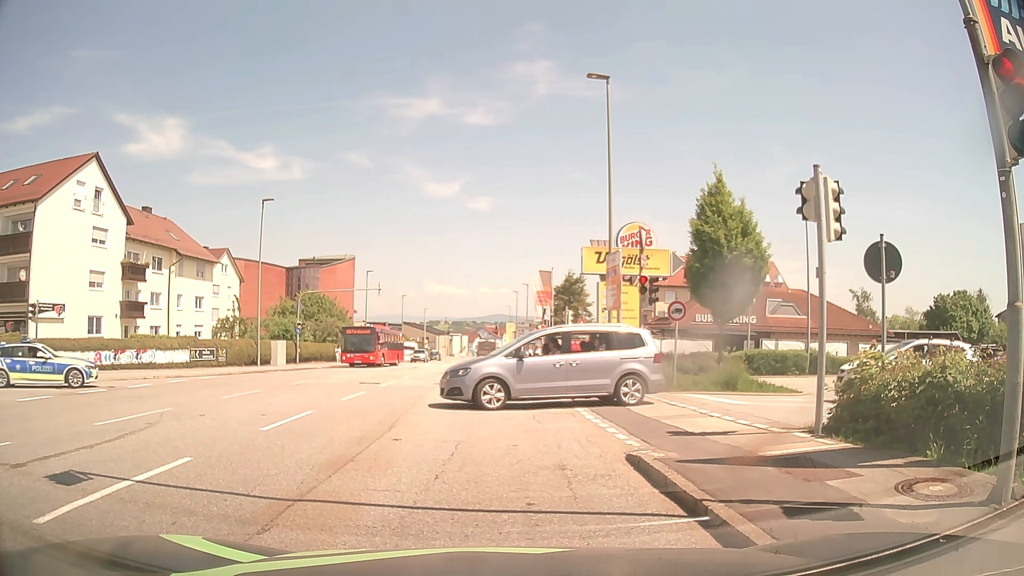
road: tertiary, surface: asphalt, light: Day
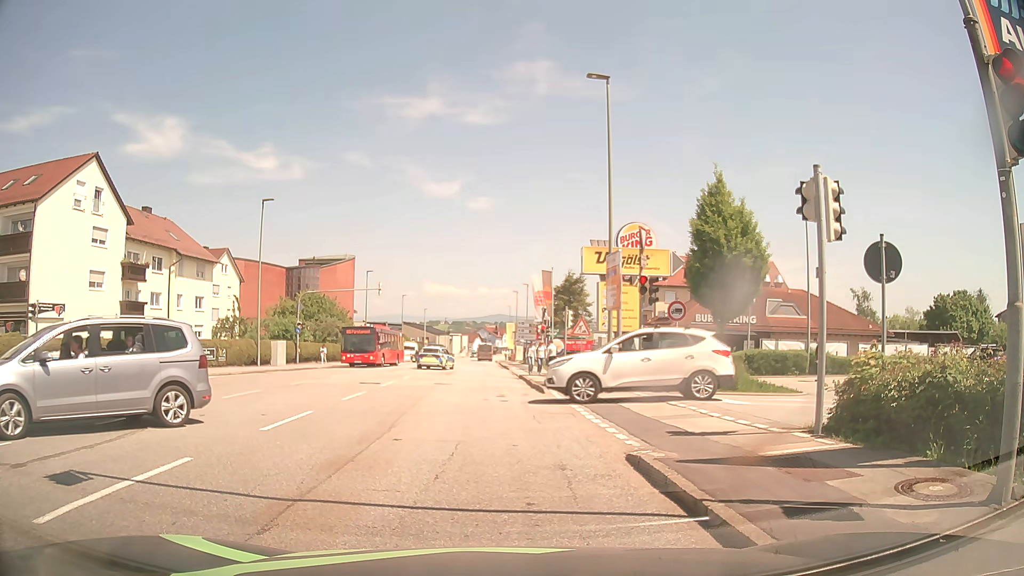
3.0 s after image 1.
(0.0, 0.0) m; 0°
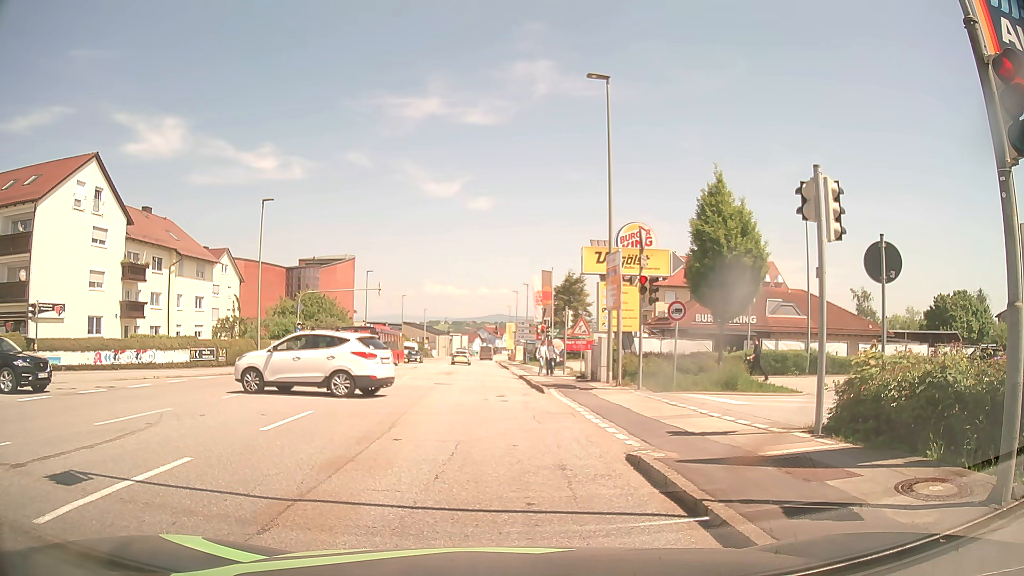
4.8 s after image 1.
(0.0, 0.0) m; 0°
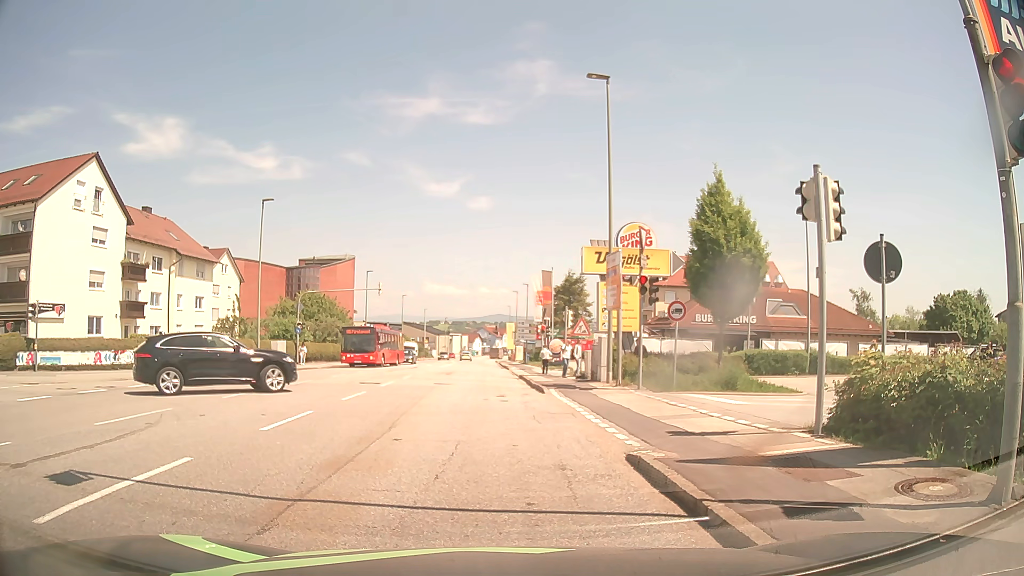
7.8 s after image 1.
(0.0, 0.0) m; 0°
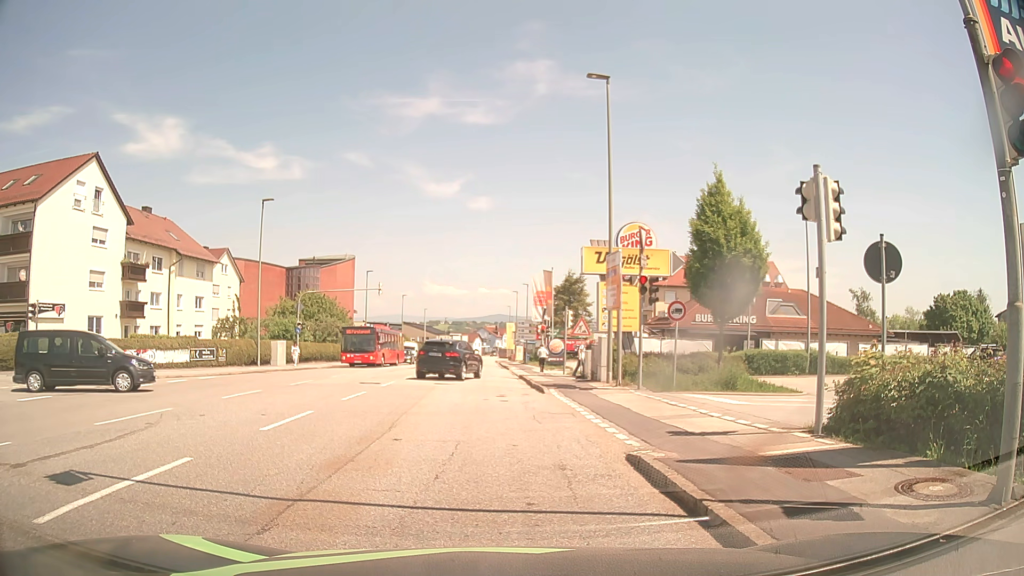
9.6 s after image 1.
(0.0, 0.0) m; 0°
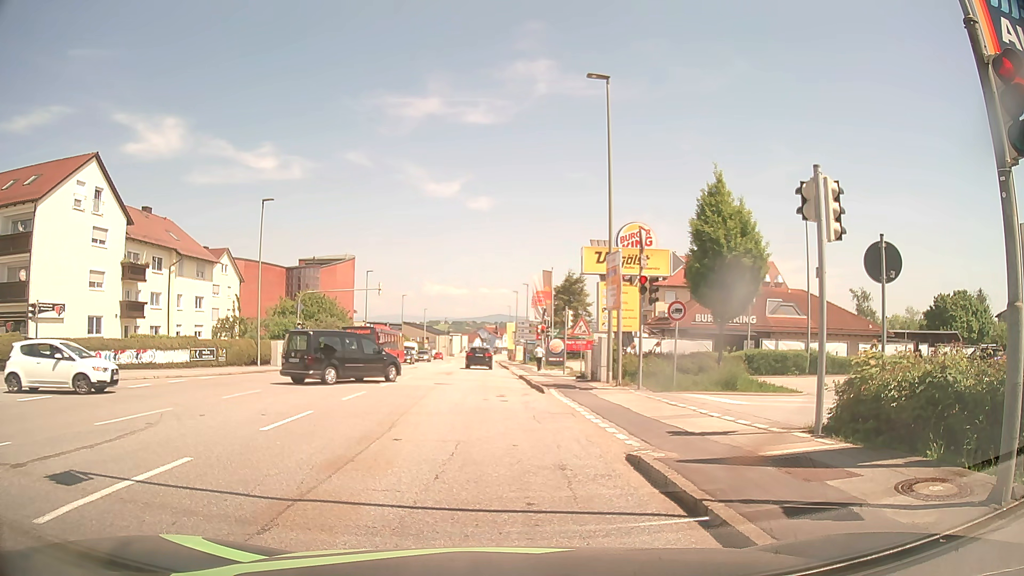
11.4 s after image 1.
(0.0, 0.0) m; 0°
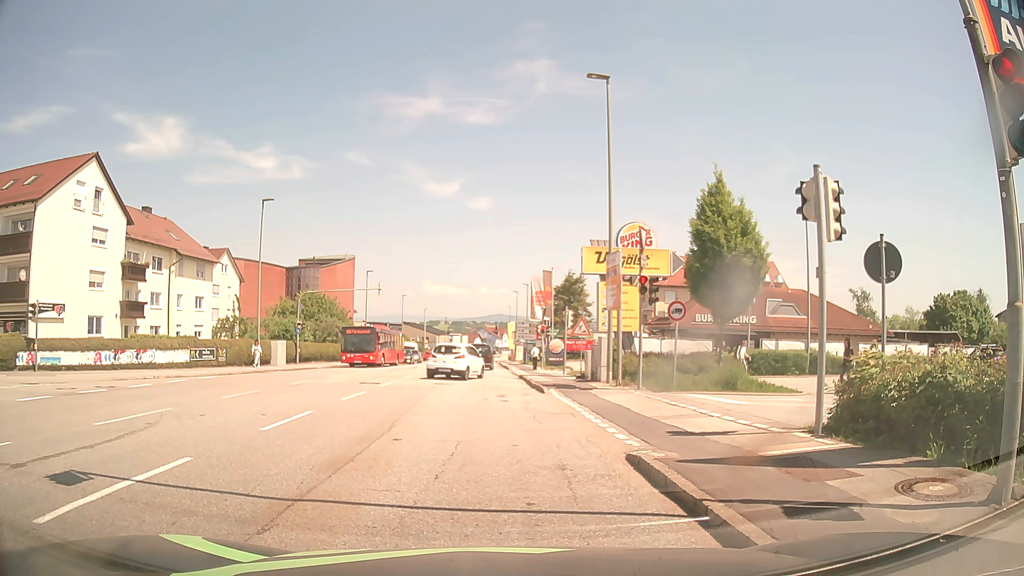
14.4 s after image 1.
(0.0, 0.0) m; 0°
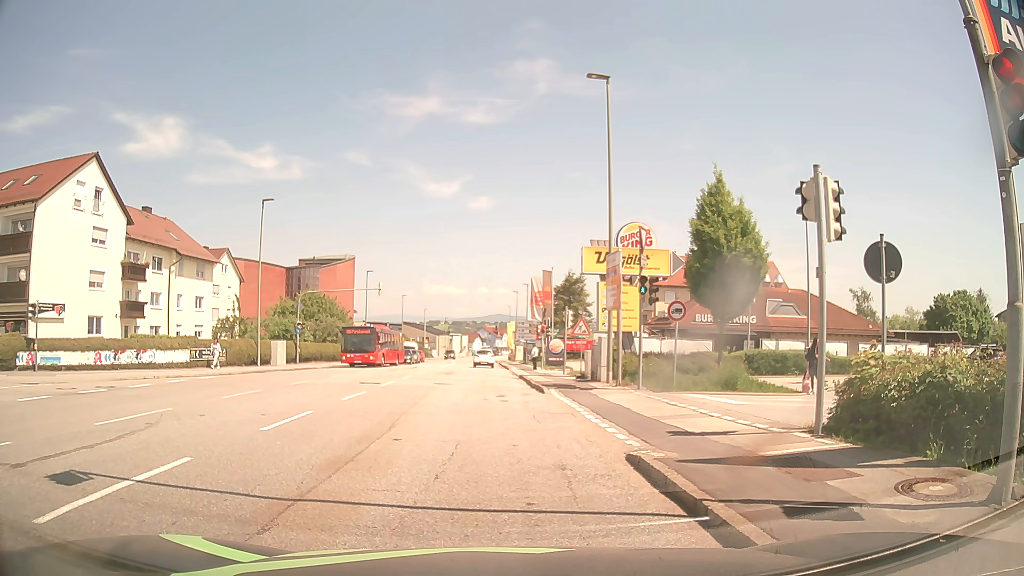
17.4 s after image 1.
(0.0, 0.0) m; 0°
(0, +10) (-1, +20) (-1, +30) (-2, +40) (-2, +50) (-3, +60) (-3, +70) (-4, +80) (-4, +90) (-5, +100) m
